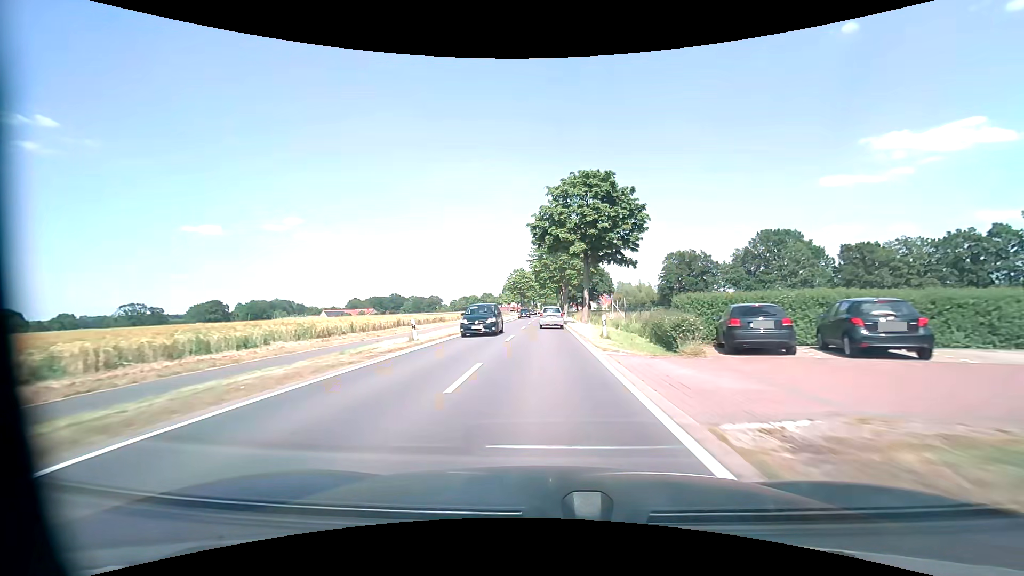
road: tertiary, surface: asphalt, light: Day
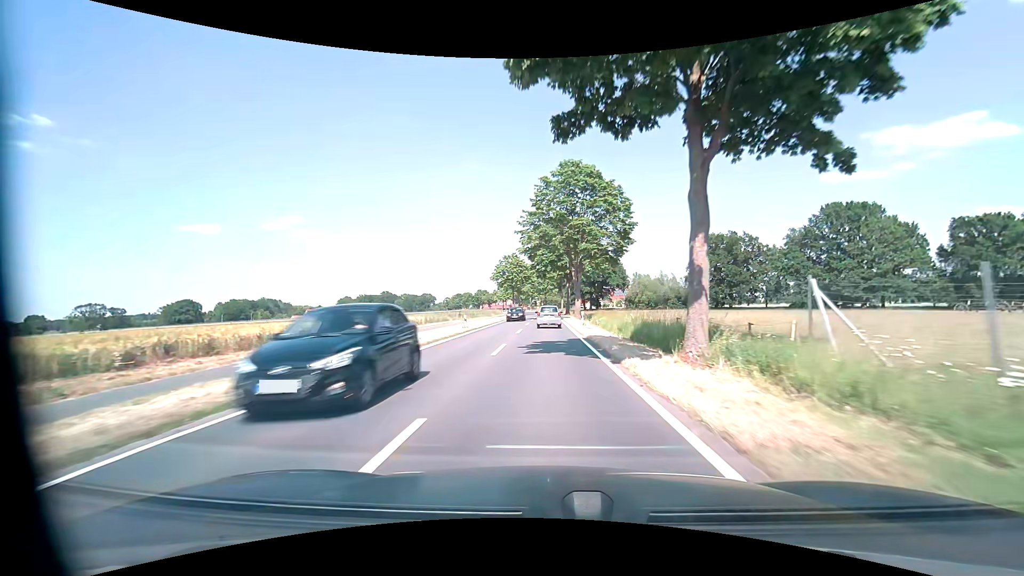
(0.0, +29.6) m; 0°
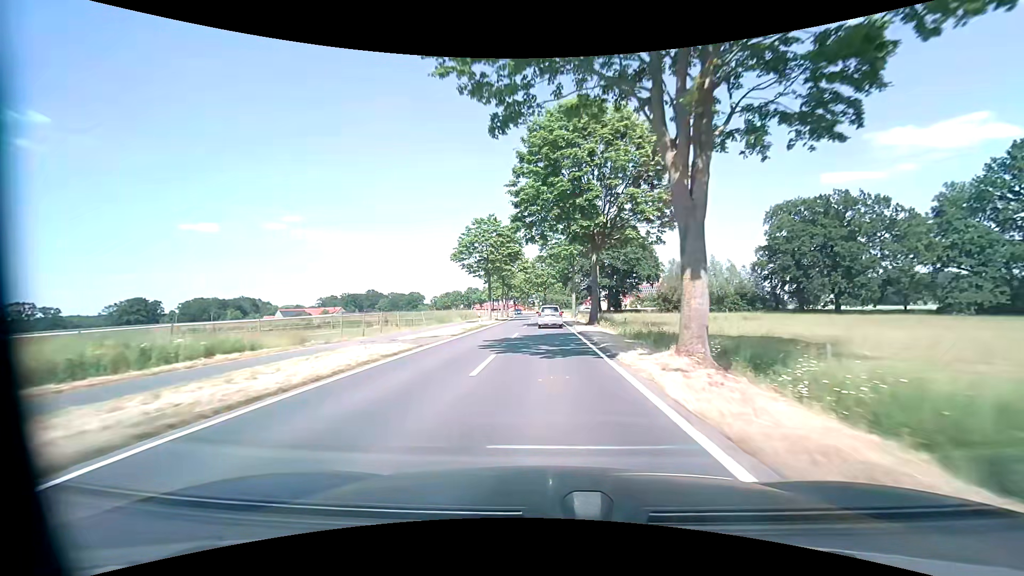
(0.0, +39.9) m; 0°
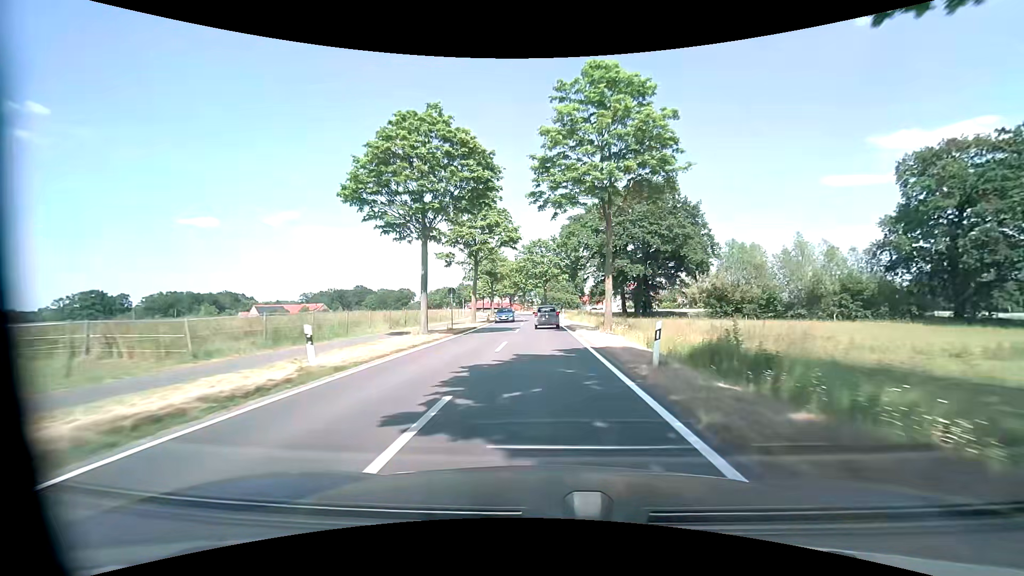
(0.0, +30.0) m; 0°
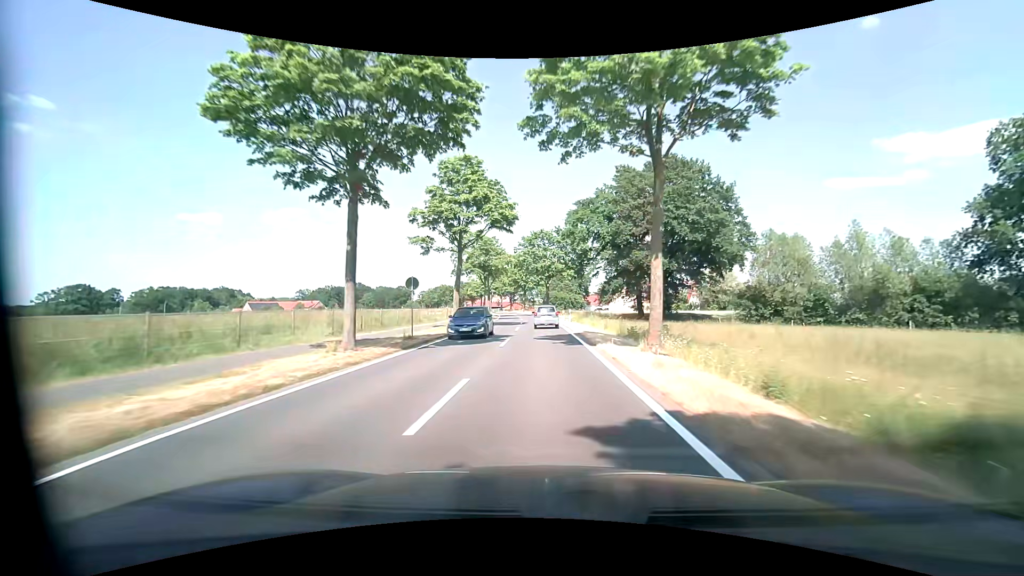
(0.0, +10.0) m; 0°
(0, +10) (0, +20) (0, +30) (-1, +40) (-1, +50) (-1, +60) (-2, +70) (-3, +80) (-4, +90) (-5, +100) m
